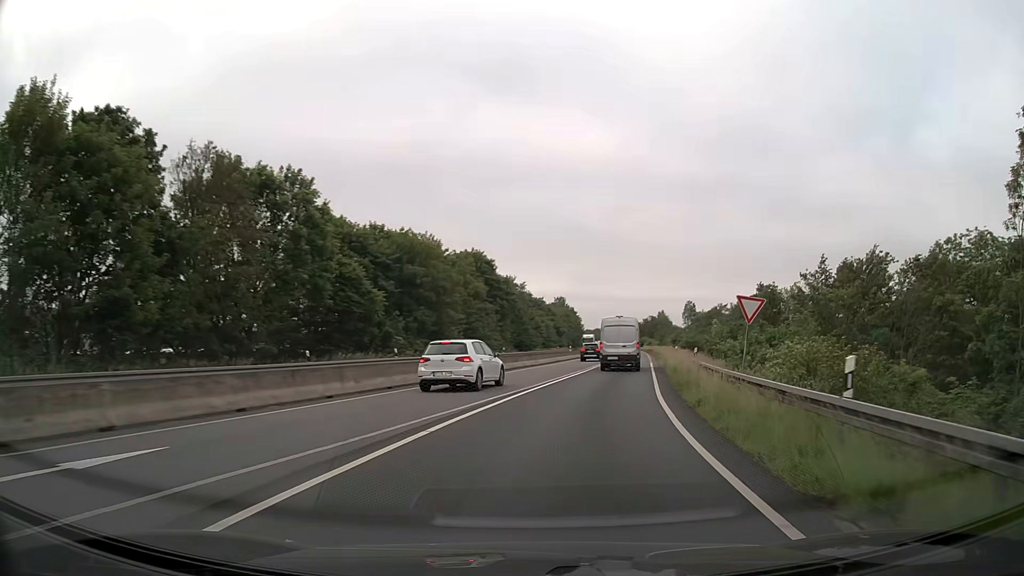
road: trunk_link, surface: asphalt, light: Day
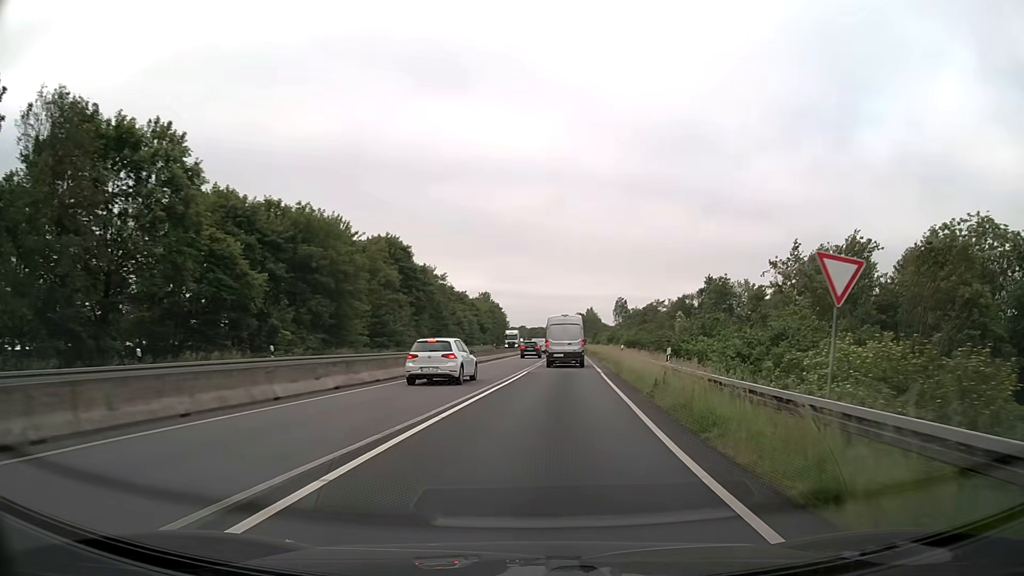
(+0.6, +9.4) m; +7°
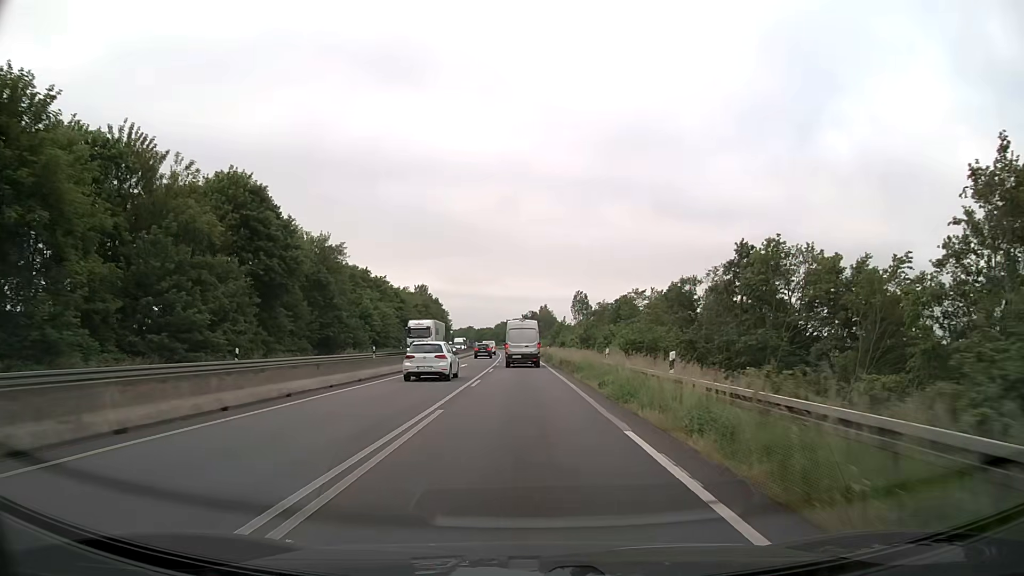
(+1.9, +30.0) m; +5°
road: trunk
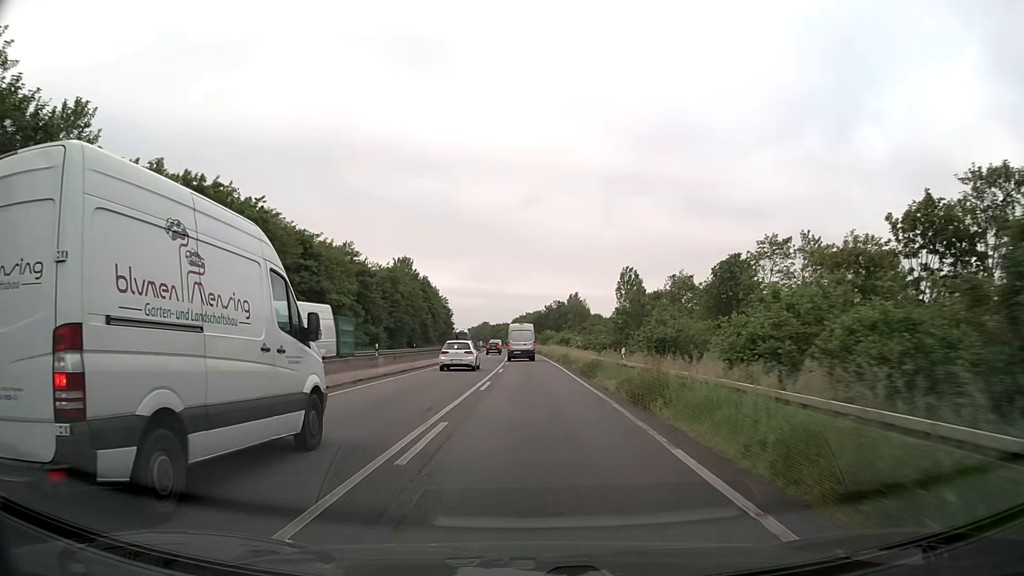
(-0.5, +50.4) m; -2°
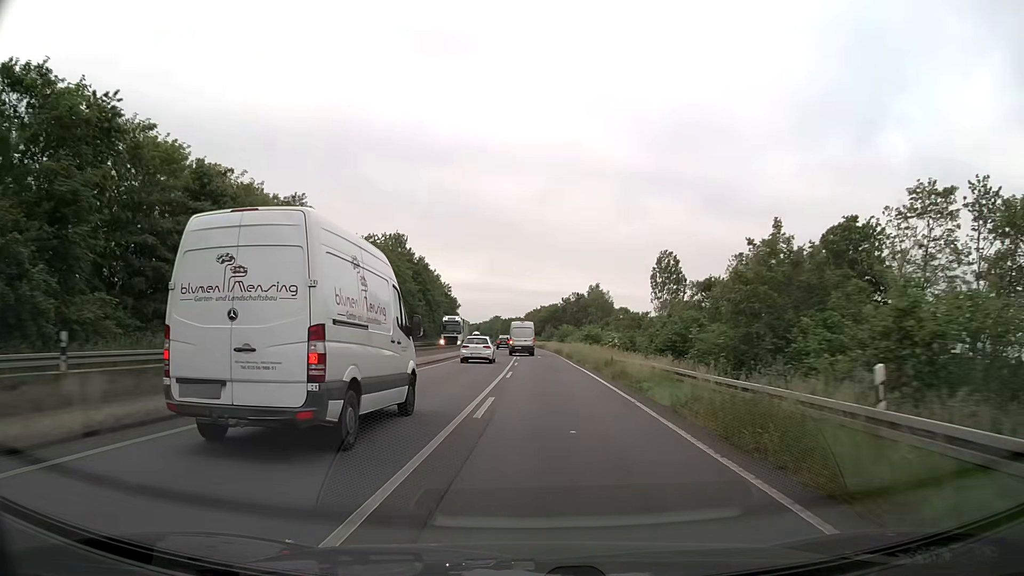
(-0.2, +20.3) m; -1°
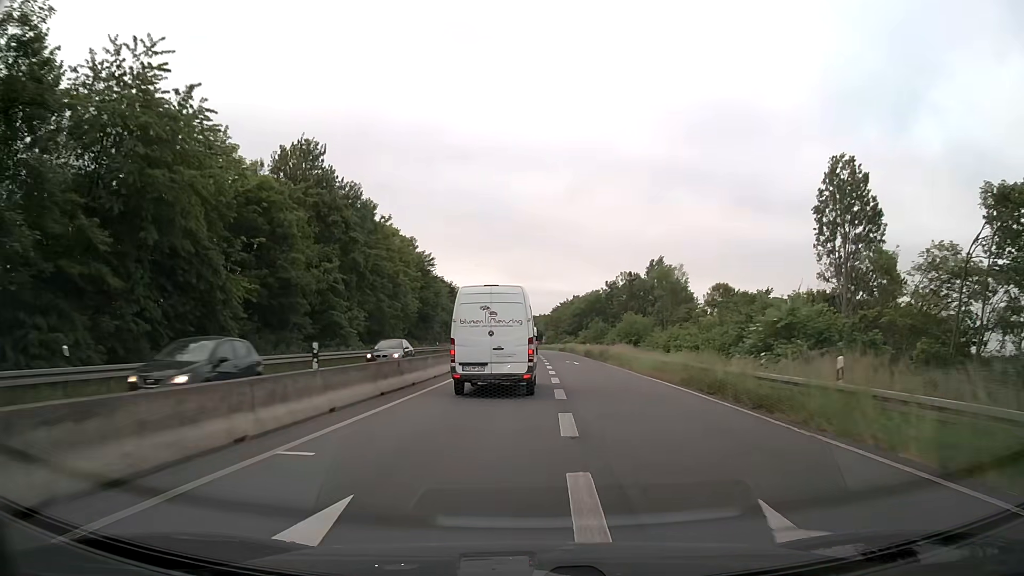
(-1.1, +51.4) m; -2°
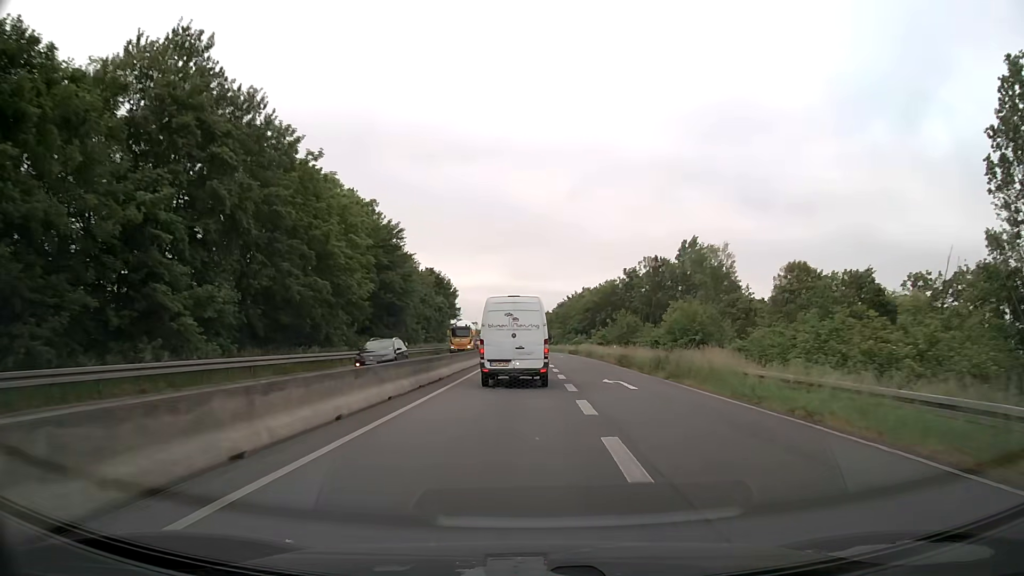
(-0.1, +21.5) m; 0°
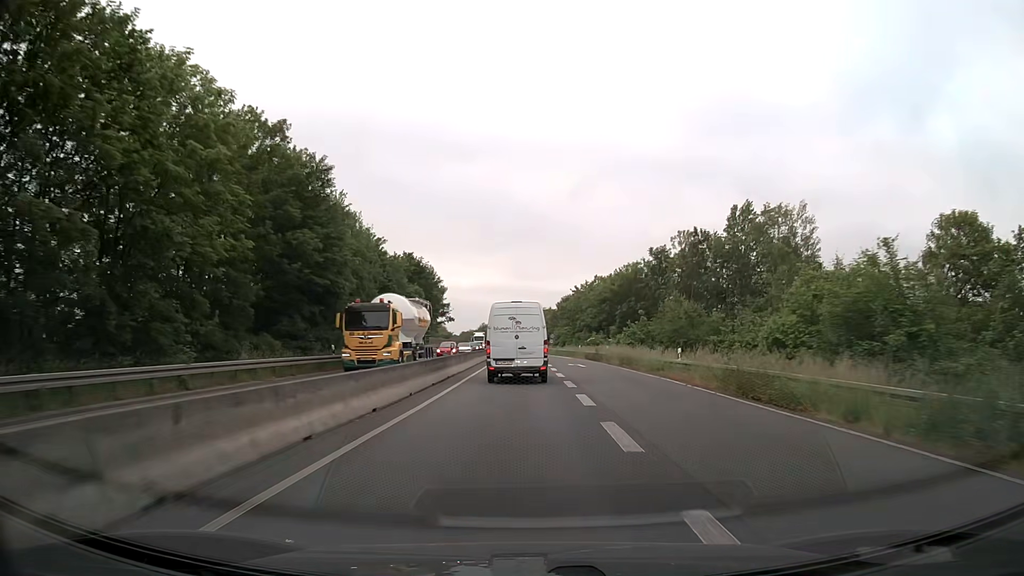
(+0.1, +22.5) m; 0°
(0, +10) (0, +20) (0, +30) (0, +40) (-1, +50) (-1, +60) (-1, +70) (-1, +80) (-2, +90) (-2, +100) m
